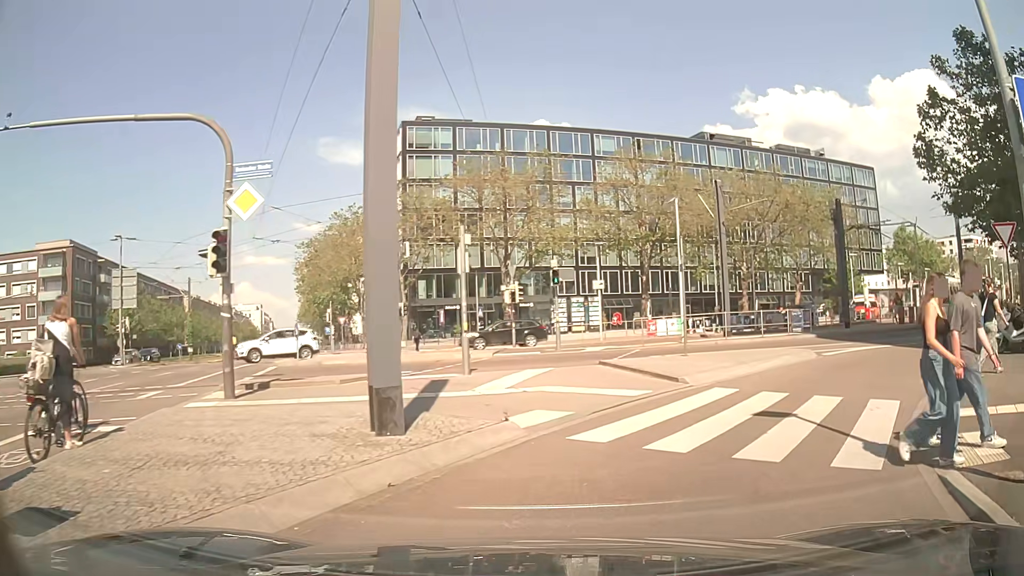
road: secondary_link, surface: asphalt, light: Day
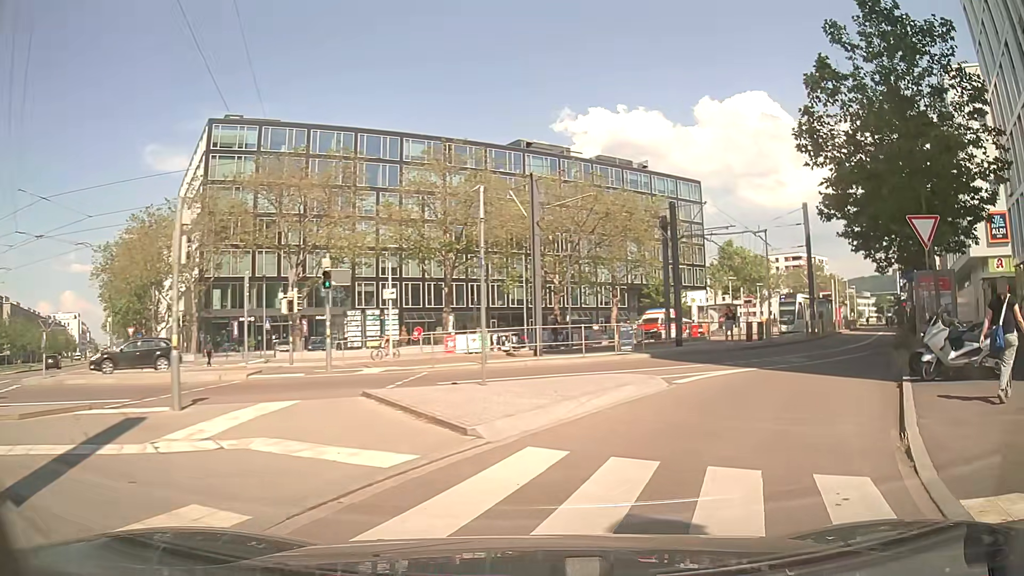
(+0.5, +4.8) m; +14°
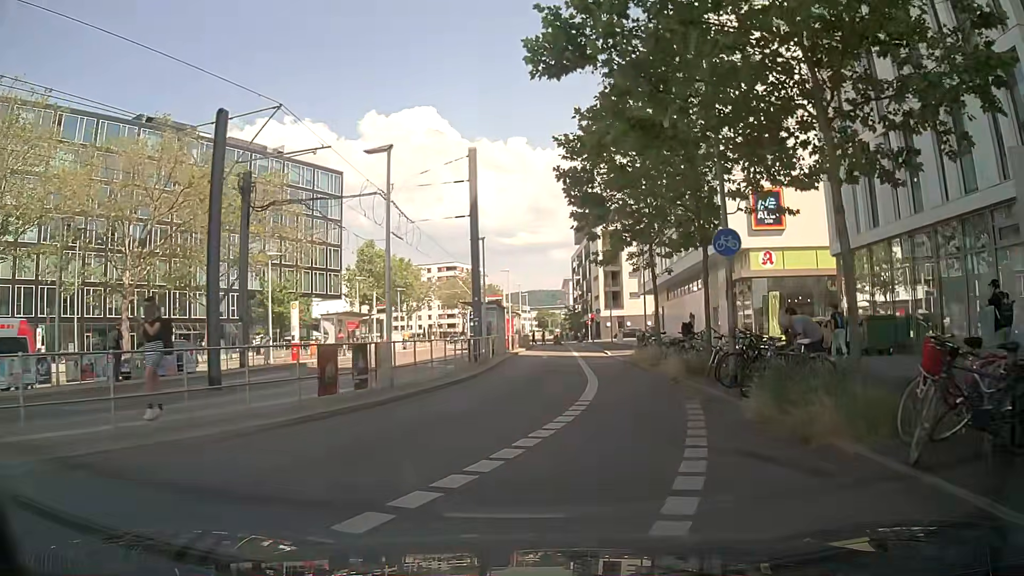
(+5.7, +16.5) m; +29°
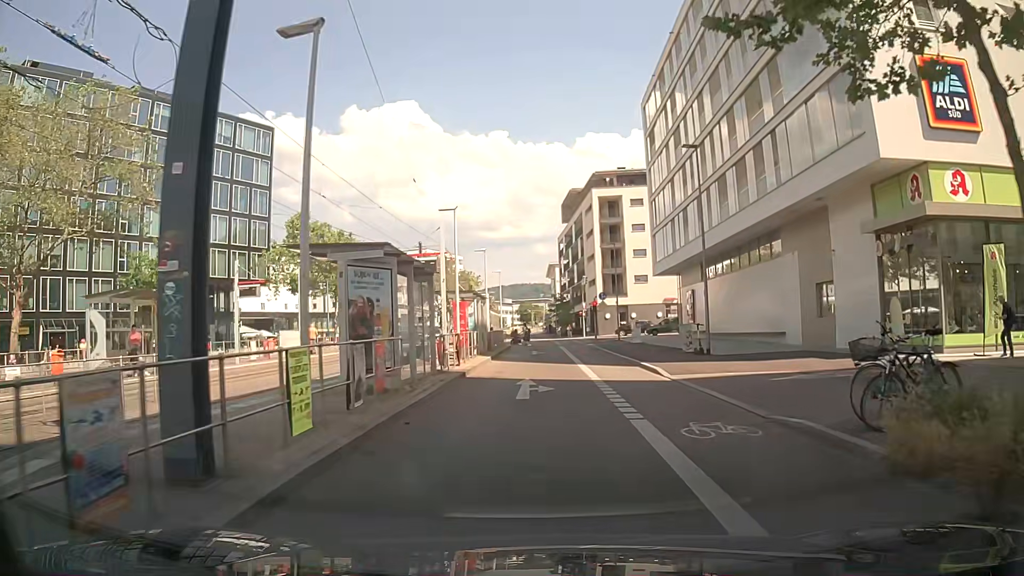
(+0.6, +21.1) m; 0°
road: secondary
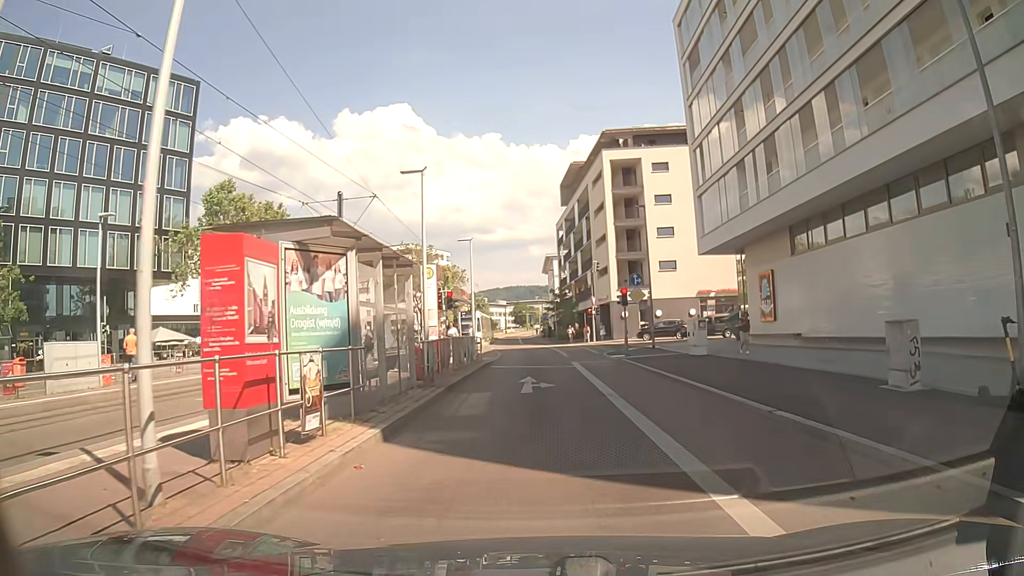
(+0.6, +18.2) m; +1°
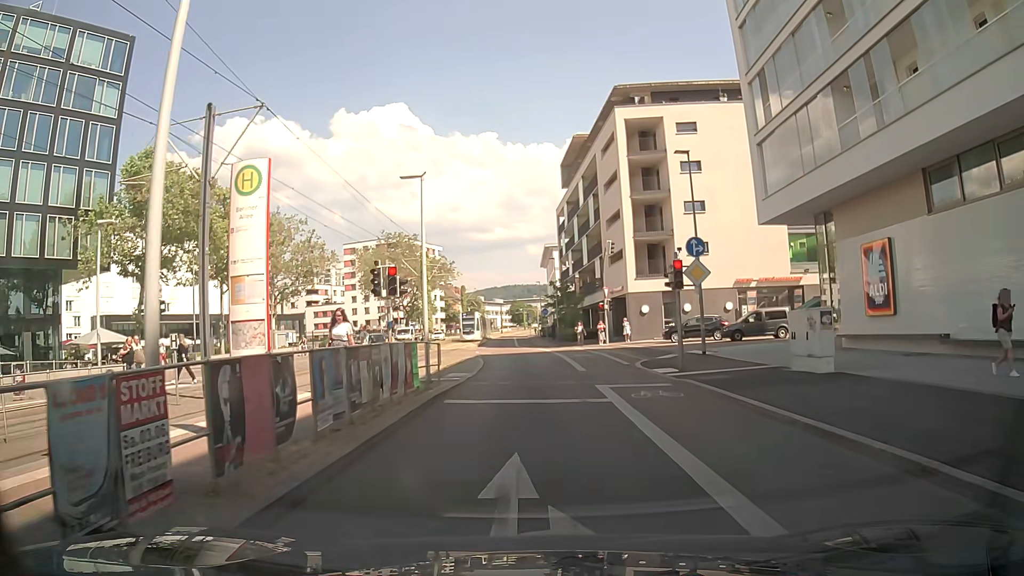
(+0.3, +11.8) m; +1°
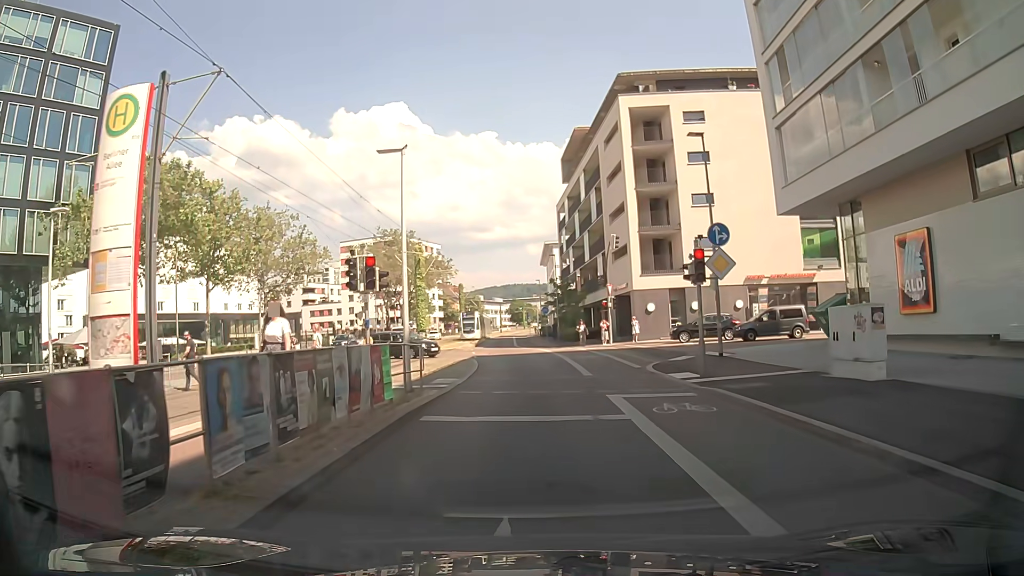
(0.0, +2.4) m; -1°
